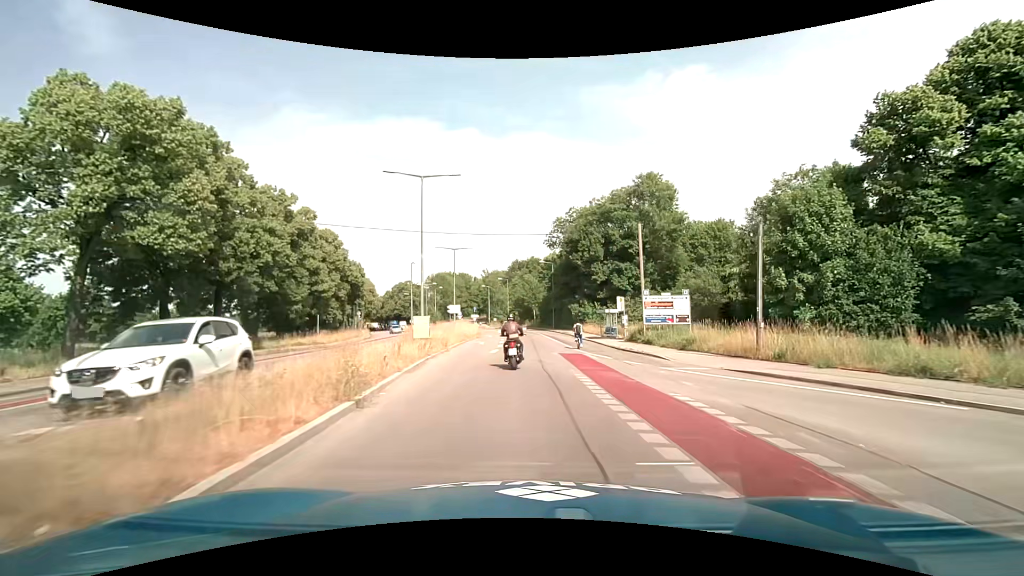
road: tertiary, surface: asphalt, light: Day
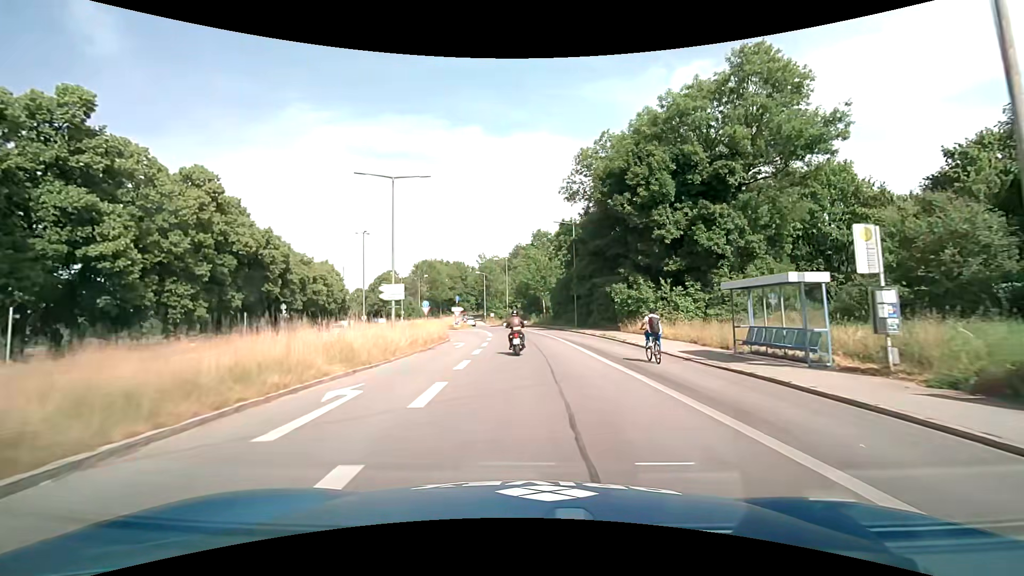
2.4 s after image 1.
(-0.4, +28.9) m; -1°
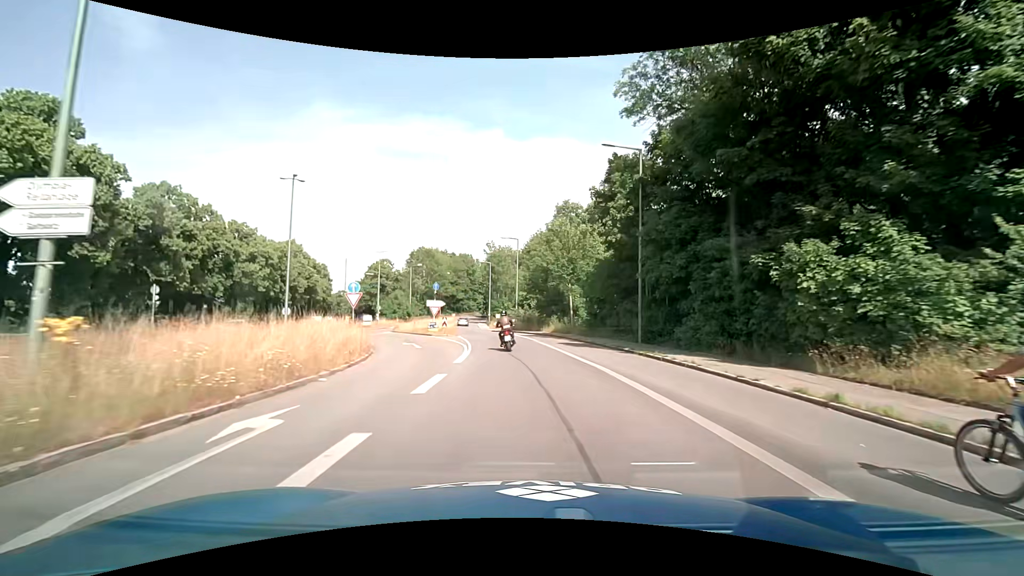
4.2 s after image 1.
(-0.4, +22.8) m; -2°
(0, +10) (0, +20) (-1, +30) (-3, +40) (-5, +50) (-7, +59) (-9, +69) (-10, +79) (-11, +89) (-11, +99) m
